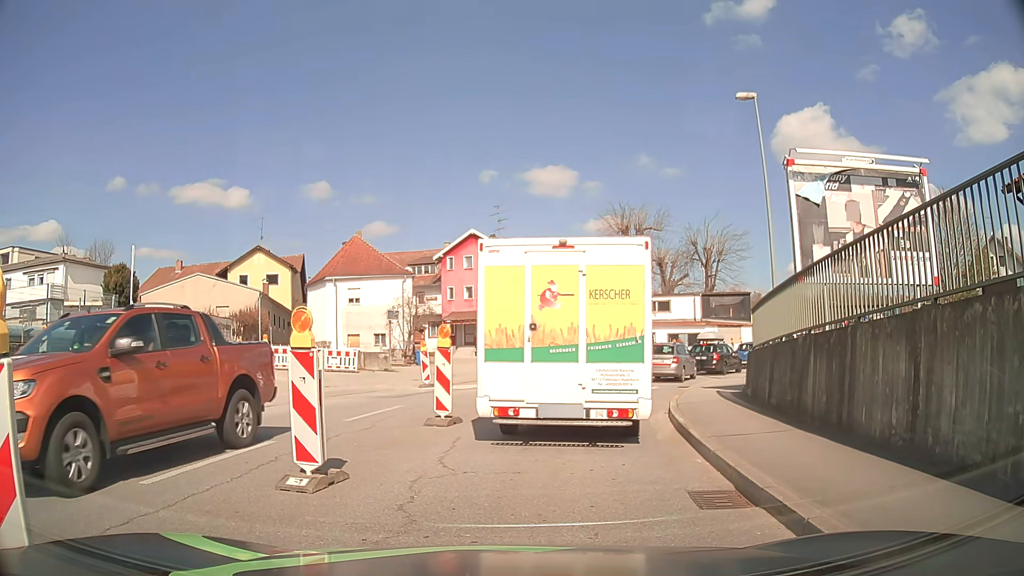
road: tertiary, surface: asphalt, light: Day
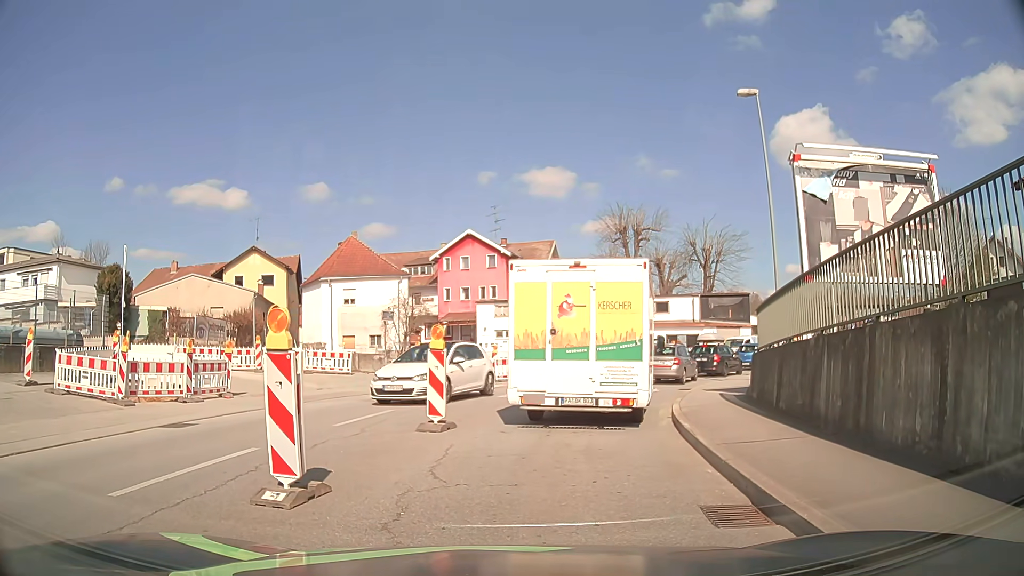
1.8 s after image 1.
(0.0, +0.5) m; 0°
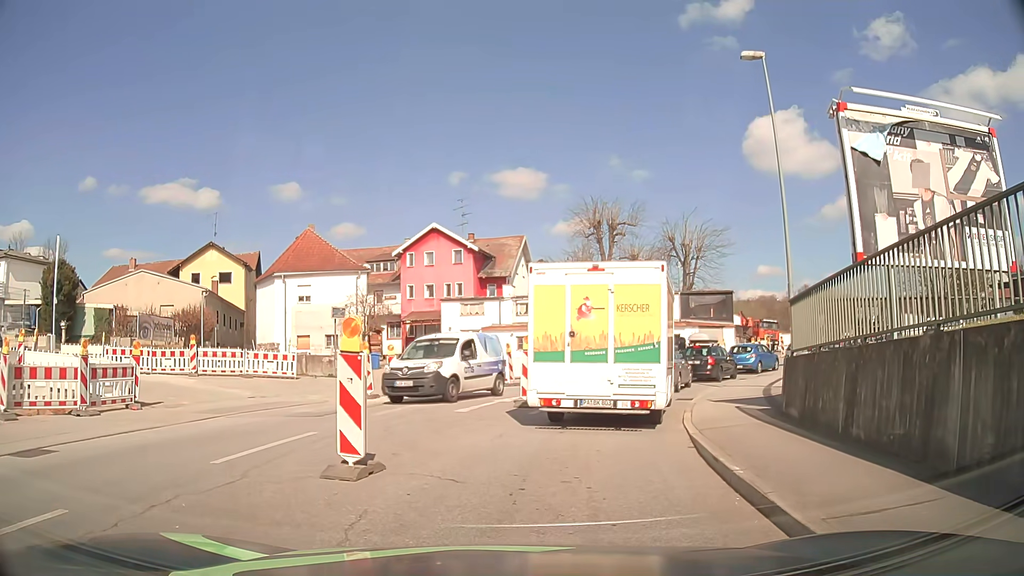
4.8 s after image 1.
(+0.1, +3.9) m; +3°
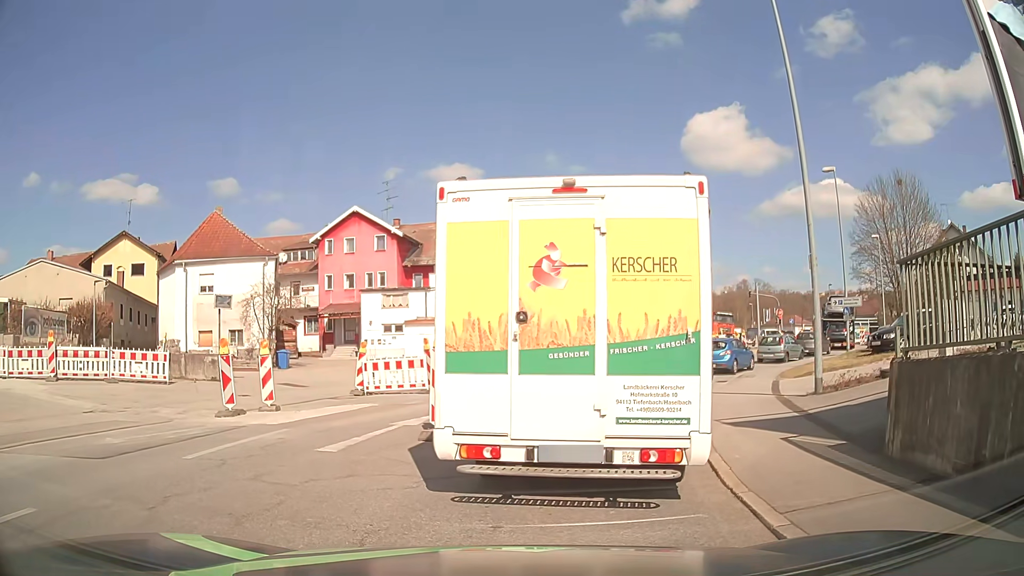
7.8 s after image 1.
(+0.3, +5.5) m; +8°
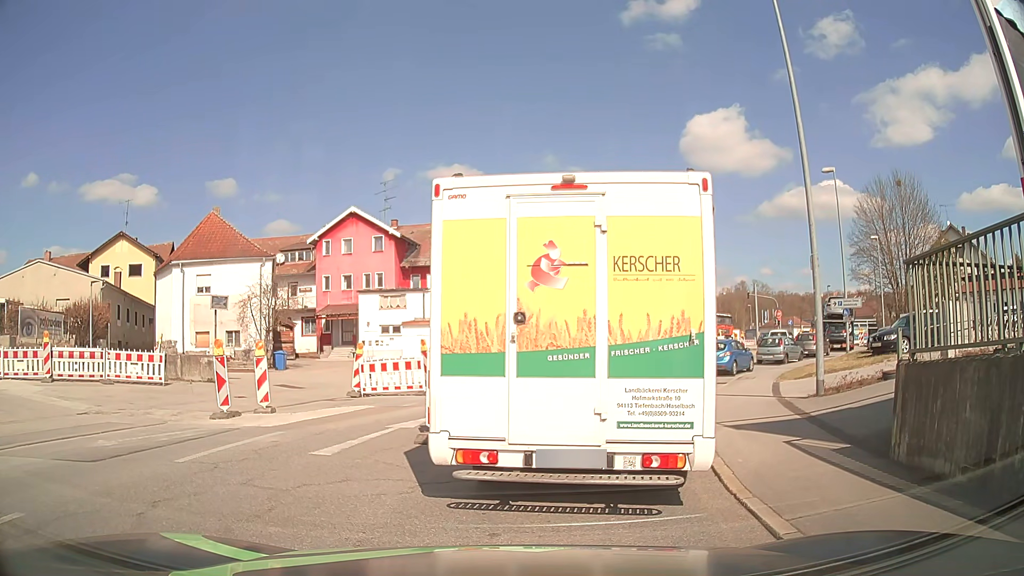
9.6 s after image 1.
(0.0, +0.2) m; 0°
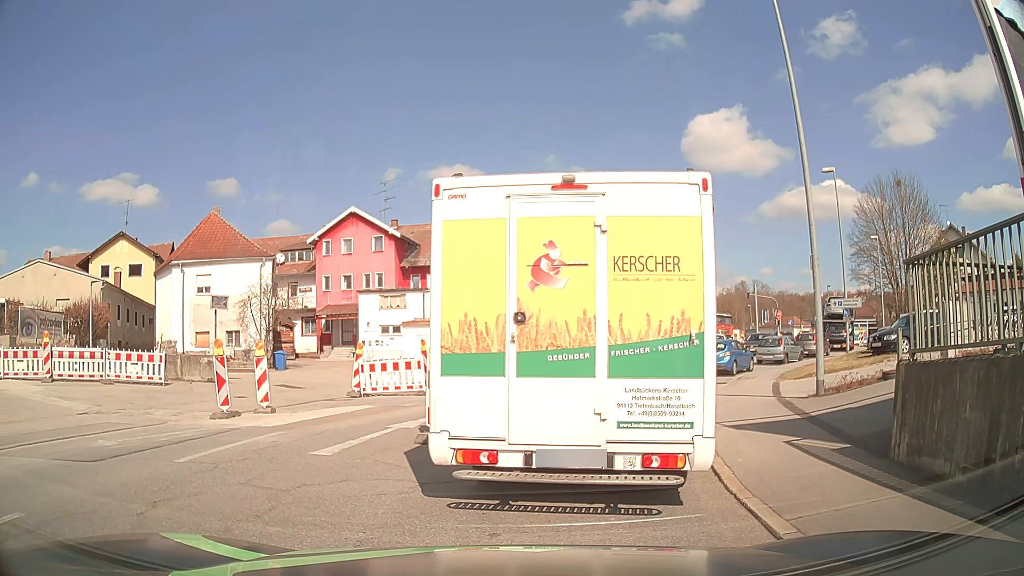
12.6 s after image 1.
(0.0, 0.0) m; 0°
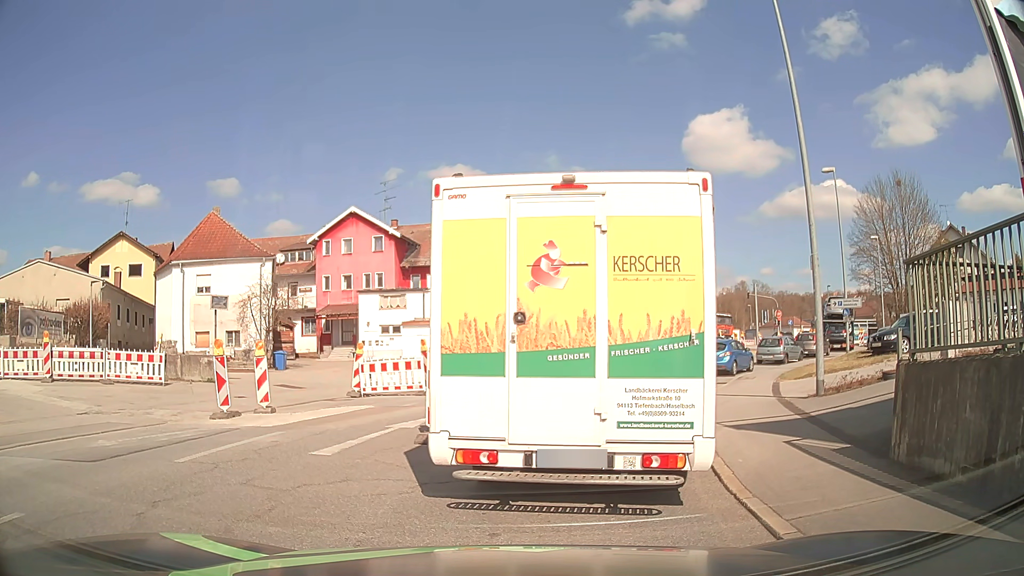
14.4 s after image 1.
(0.0, 0.0) m; 0°
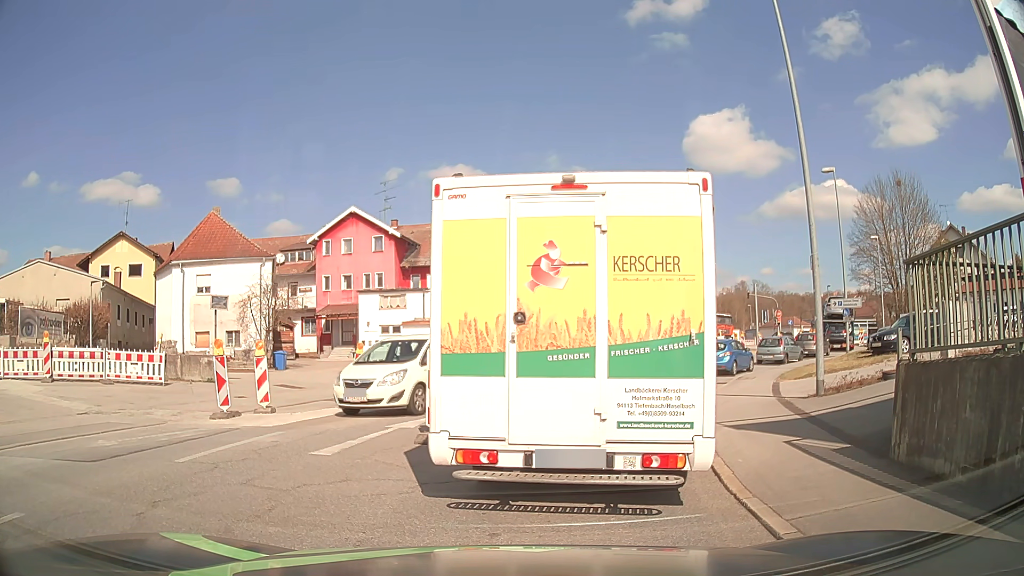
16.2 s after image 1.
(0.0, 0.0) m; 0°
(0, +10) (+3, +20) (+7, +29) (+13, +37) (+20, +44) (+25, +52) (+28, +62) (+28, +72) (+26, +82) (+21, +90) m
